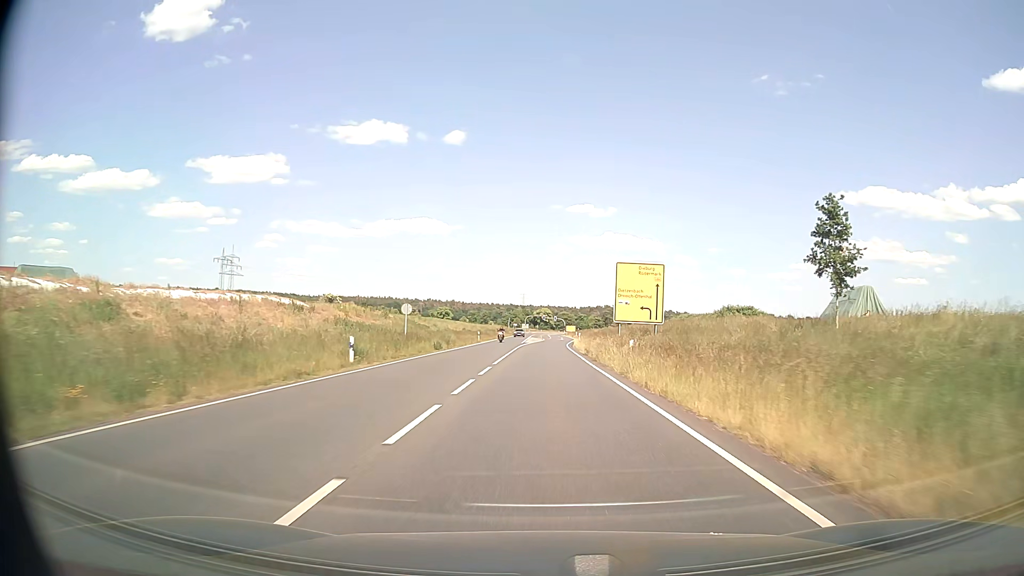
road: primary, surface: asphalt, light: Day
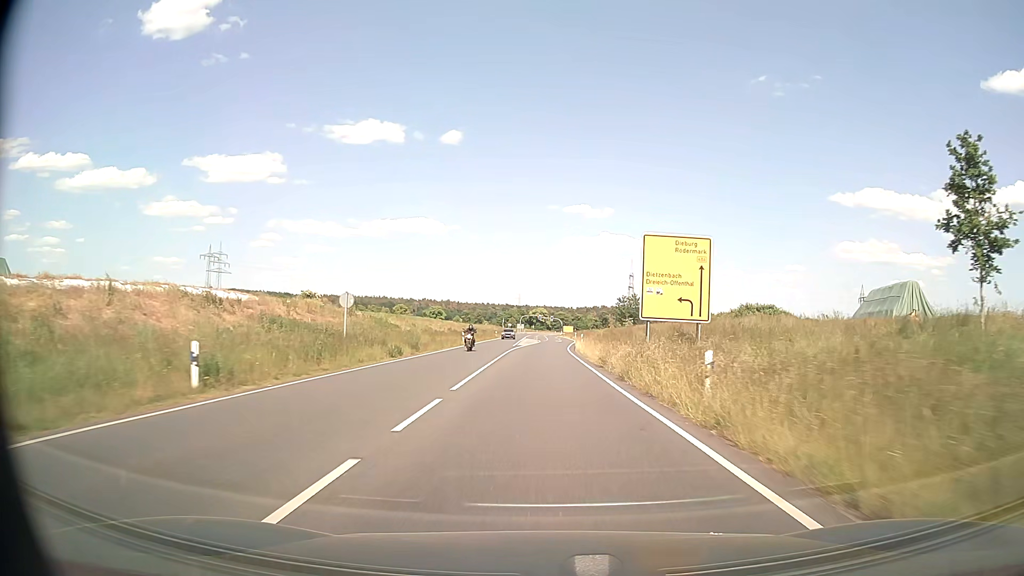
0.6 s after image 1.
(0.0, +11.1) m; 0°
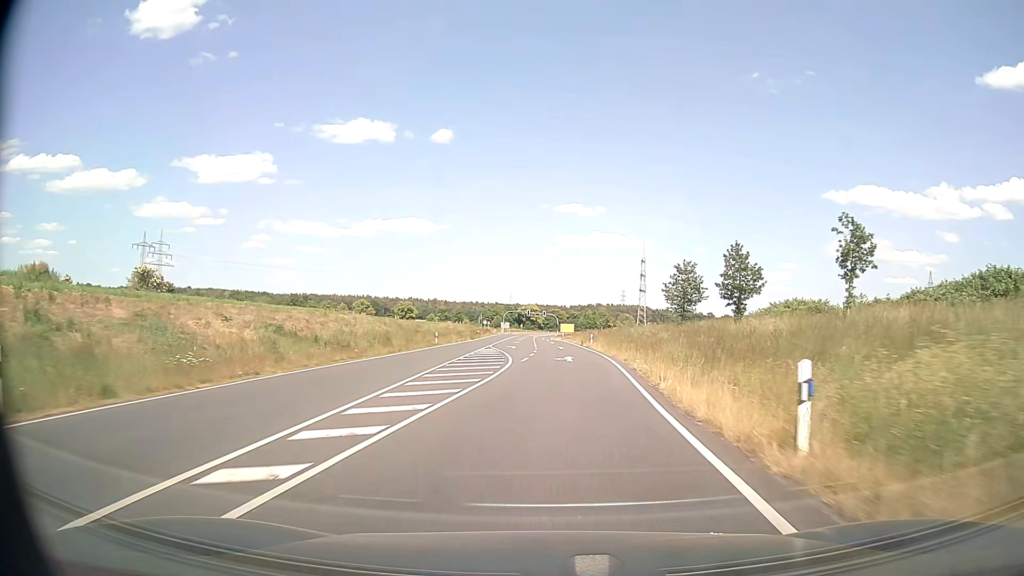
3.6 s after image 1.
(+0.8, +54.6) m; +1°
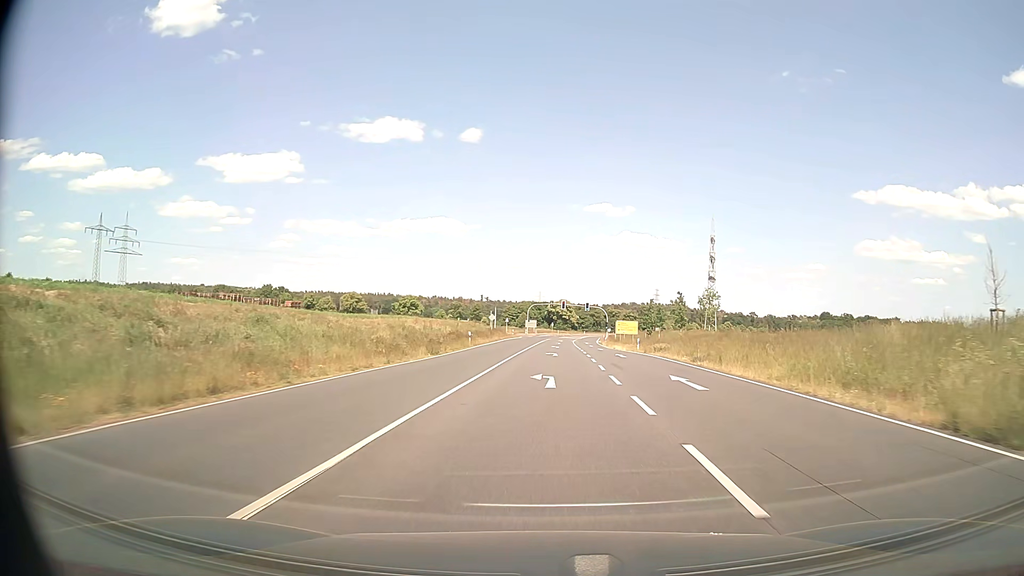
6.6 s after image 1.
(-2.0, +53.1) m; -3°
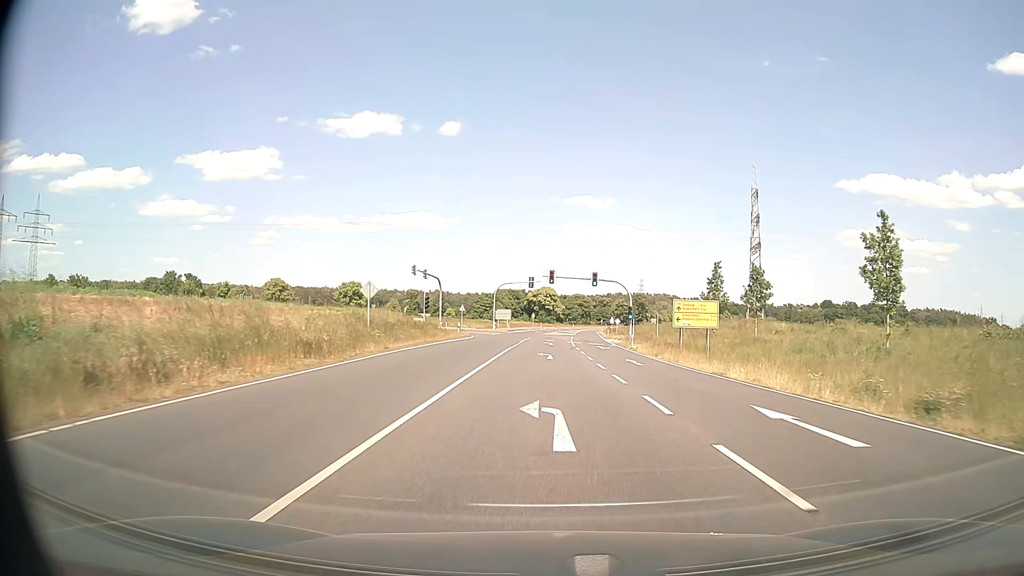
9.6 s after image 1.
(+0.9, +47.8) m; +2°
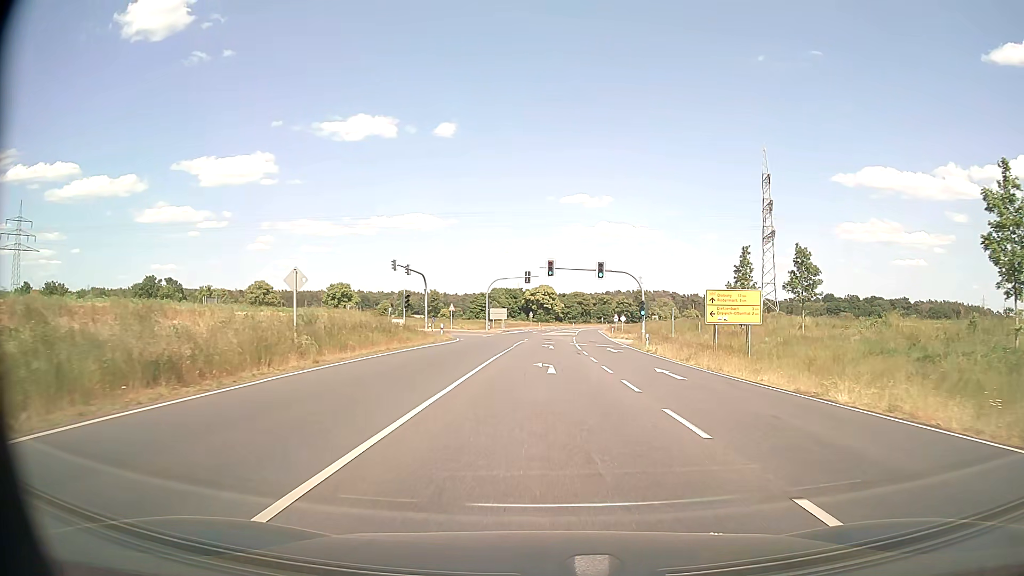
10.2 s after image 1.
(0.0, +8.4) m; 0°
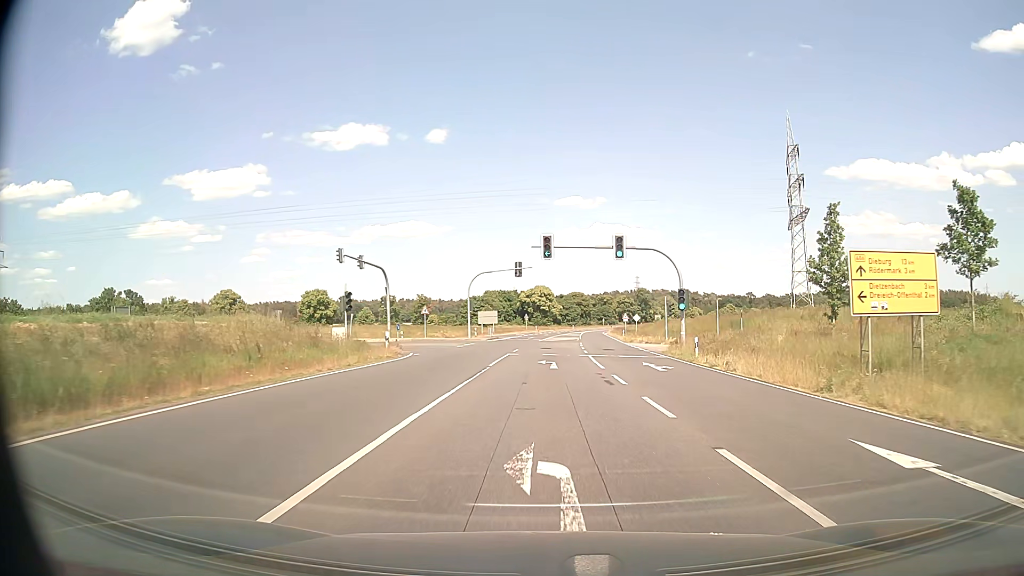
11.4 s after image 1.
(0.0, +15.7) m; 0°
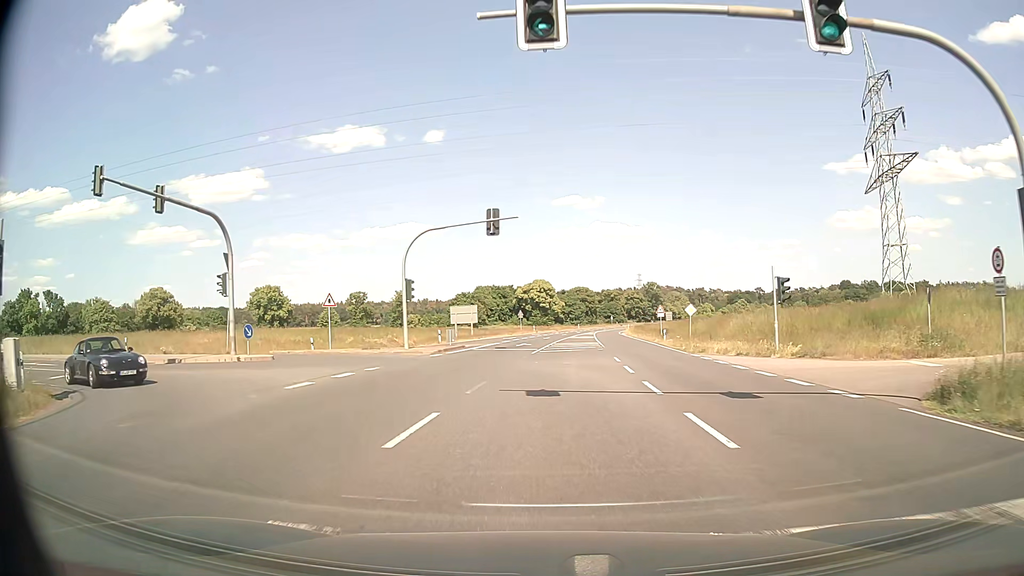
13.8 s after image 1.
(+0.1, +27.8) m; 0°
(0, +10) (-3, +20) (-9, +28) (-18, +32) (-28, +33) (-38, +33) (-48, +34) (-58, +35) (-67, +36) (-77, +38) m
